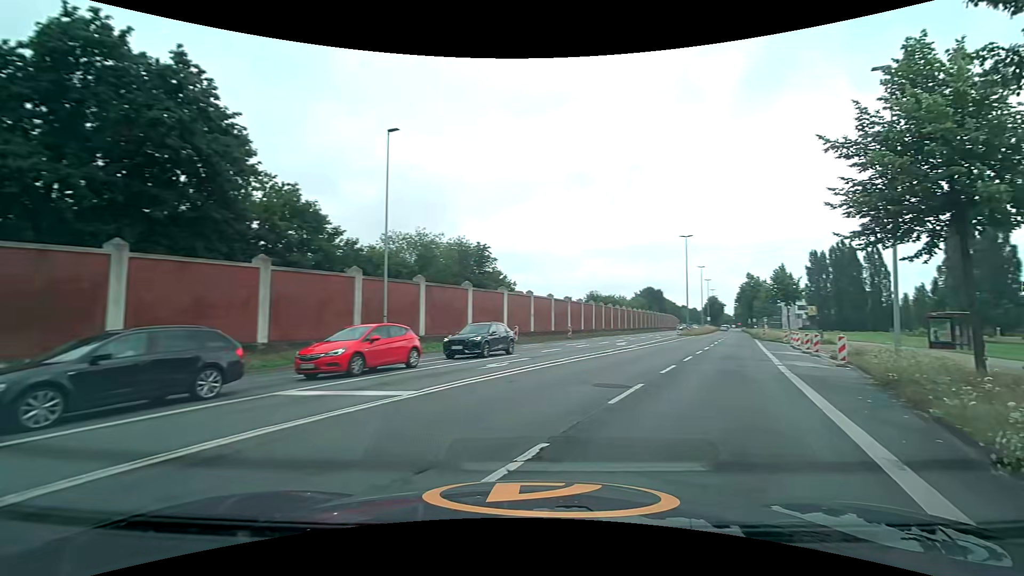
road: secondary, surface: asphalt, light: Day
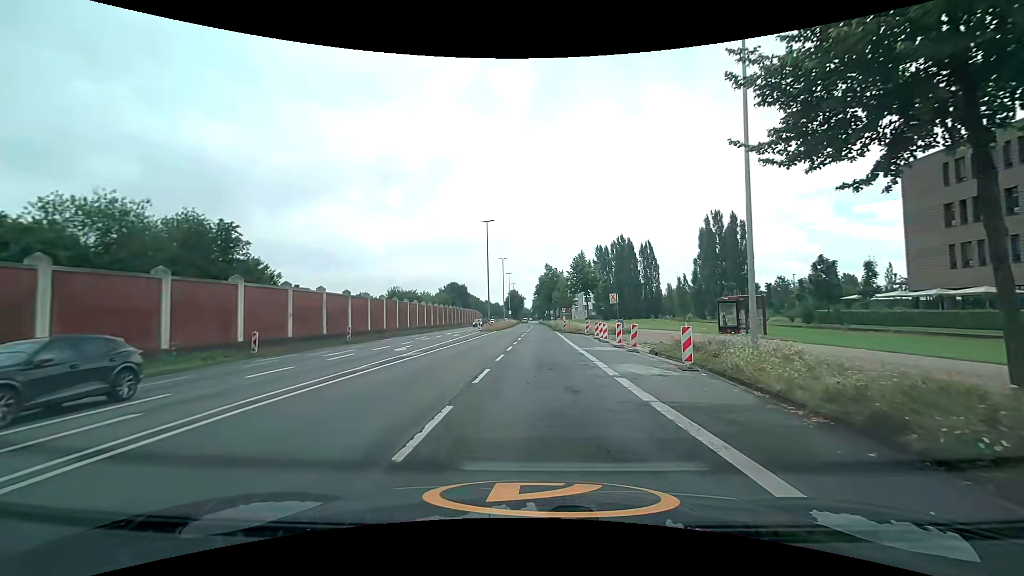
(+2.4, +9.3) m; +22°
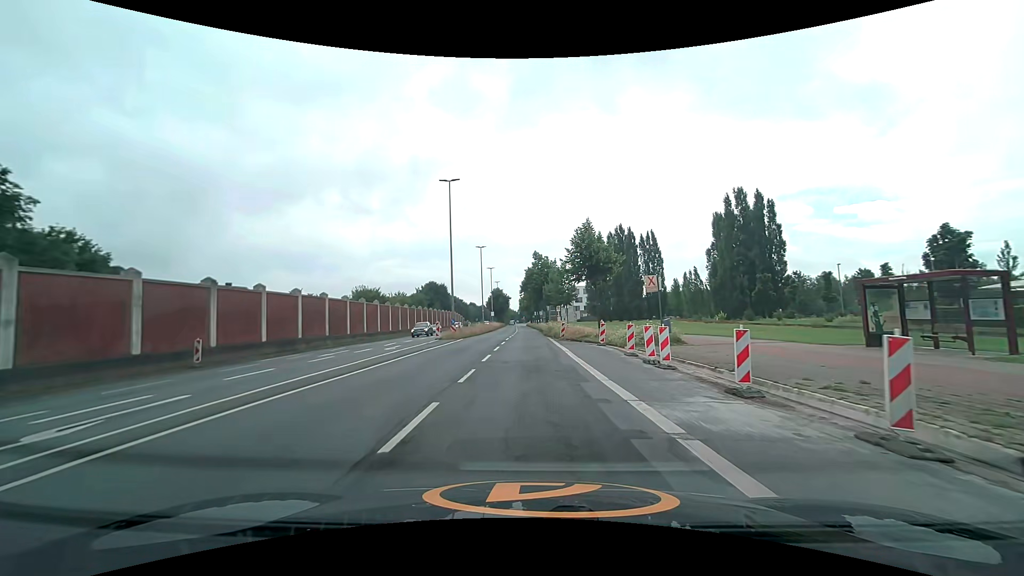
(+0.4, +17.7) m; +3°
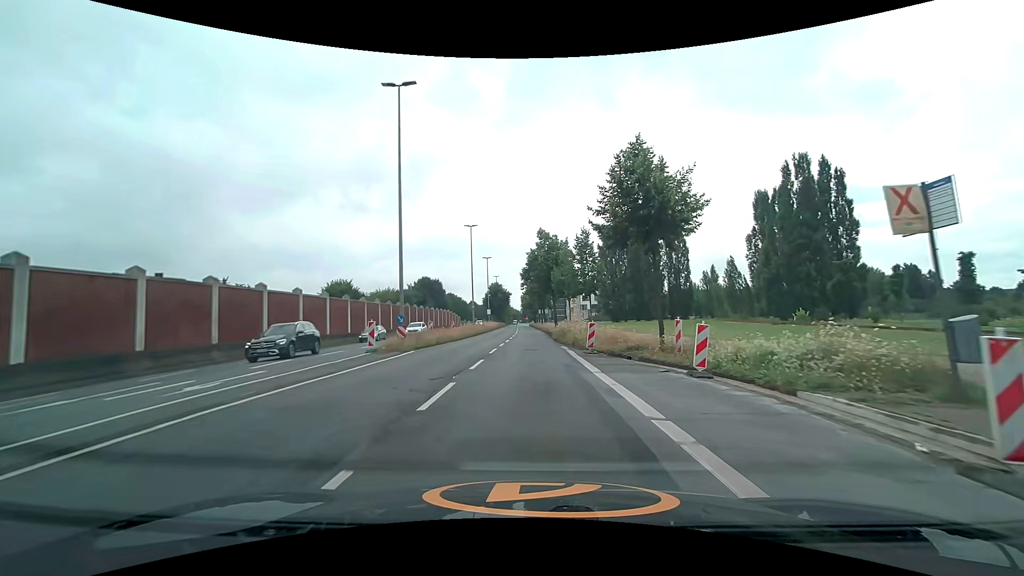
(-0.2, +16.1) m; -1°
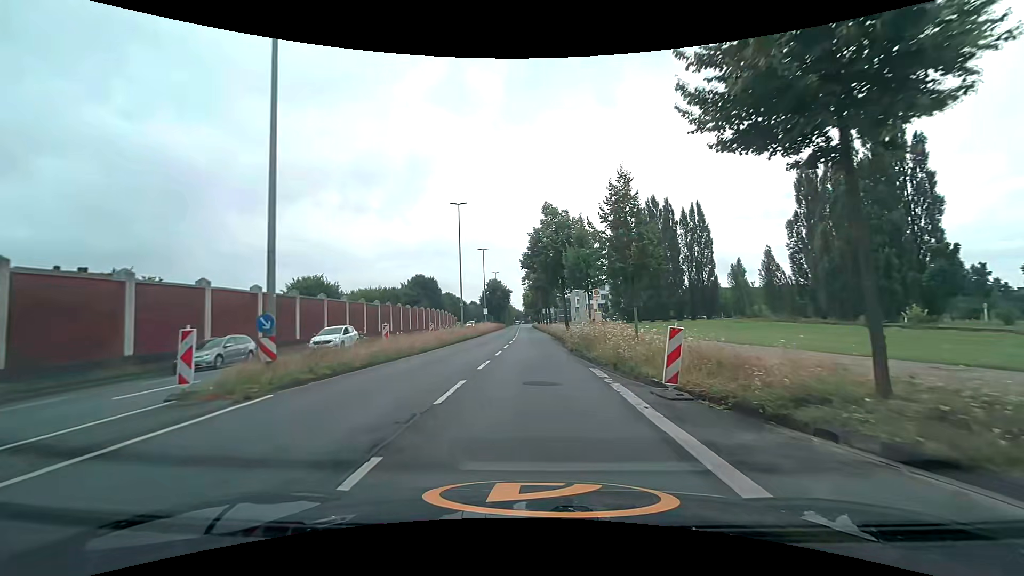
(0.0, +11.7) m; 0°
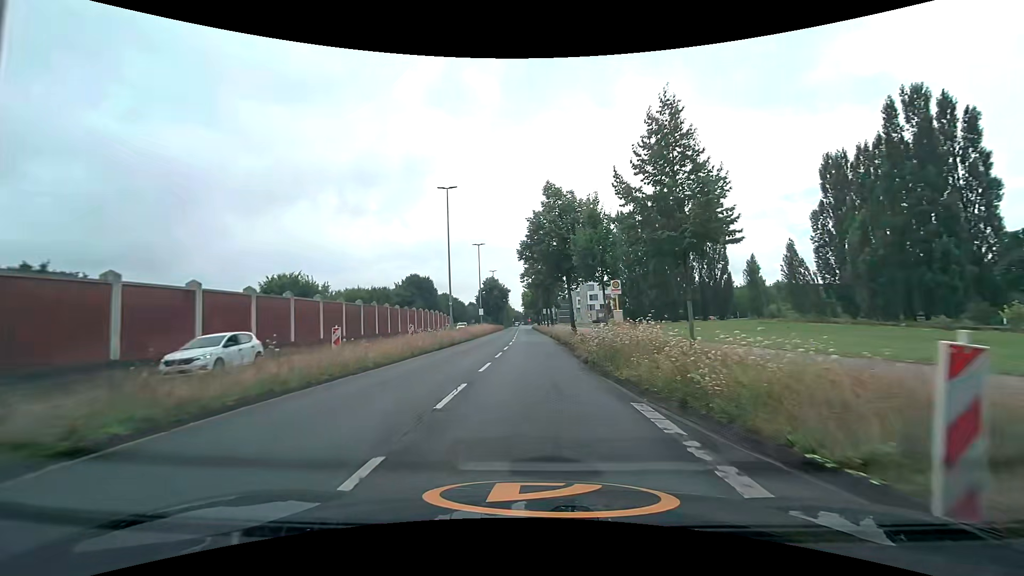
(0.0, +6.1) m; -1°
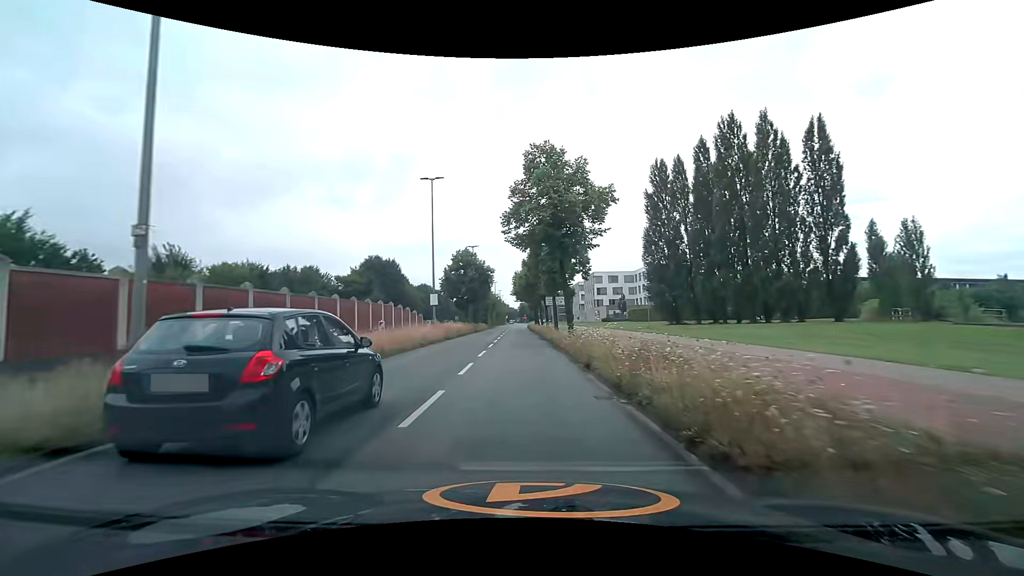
(+0.4, +31.4) m; +1°
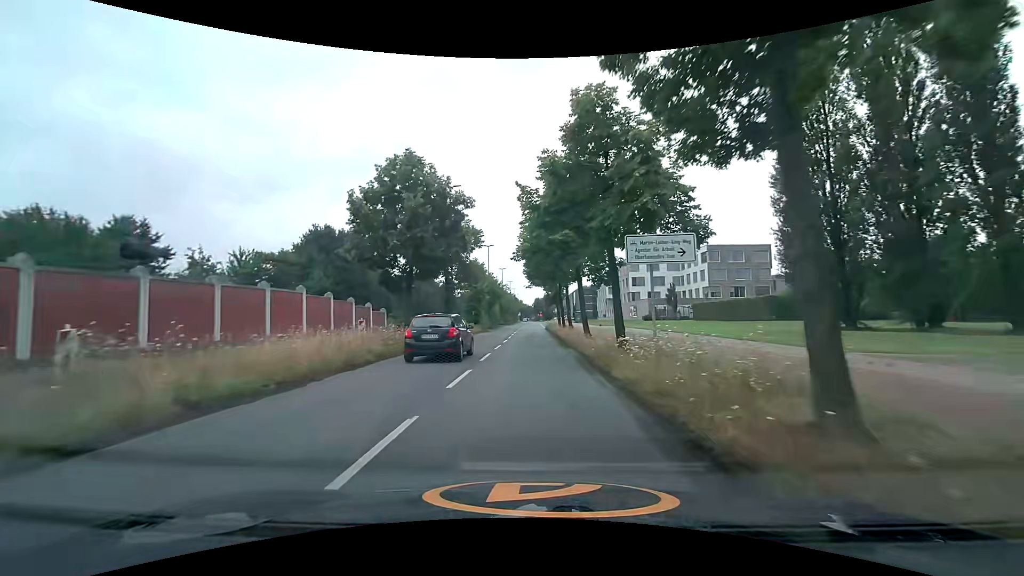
(-0.7, +33.0) m; -2°
(0, +10) (0, +20) (0, +30) (0, +40) (0, +50) (0, +60) (0, +70) (+2, +80) (+3, +90) (+3, +100) m
